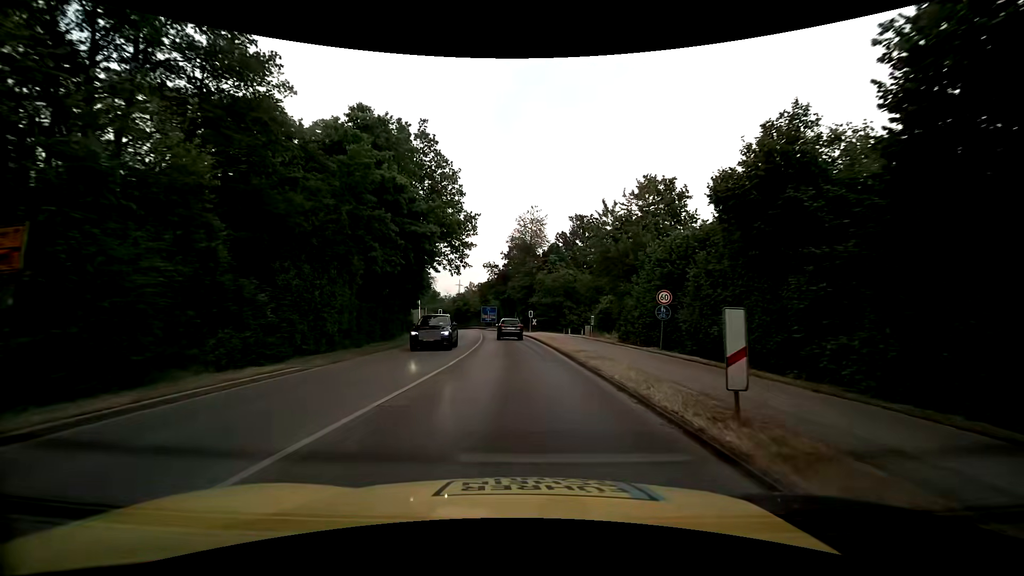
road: tertiary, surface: asphalt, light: Day
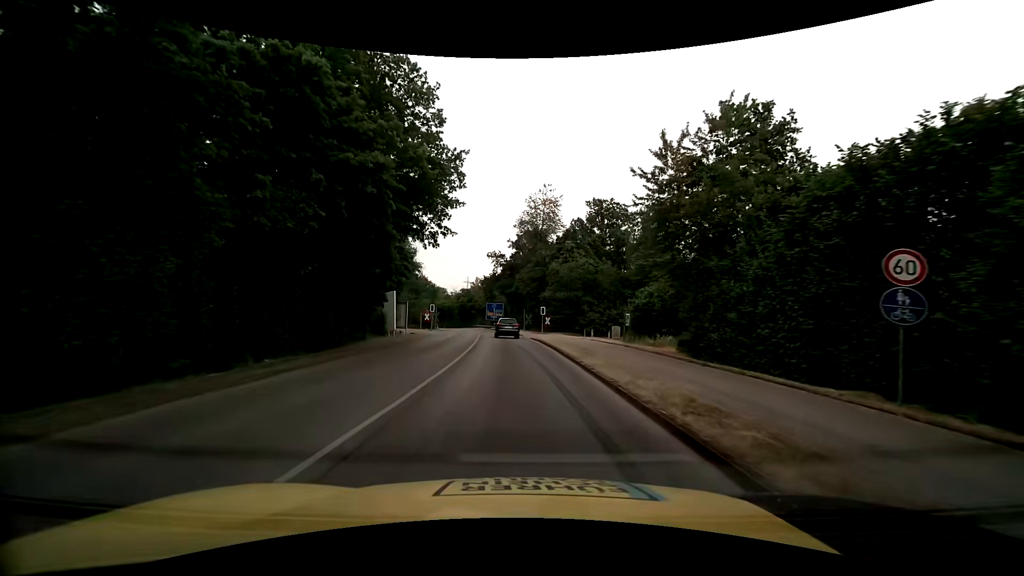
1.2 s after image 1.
(-0.1, +12.7) m; -1°
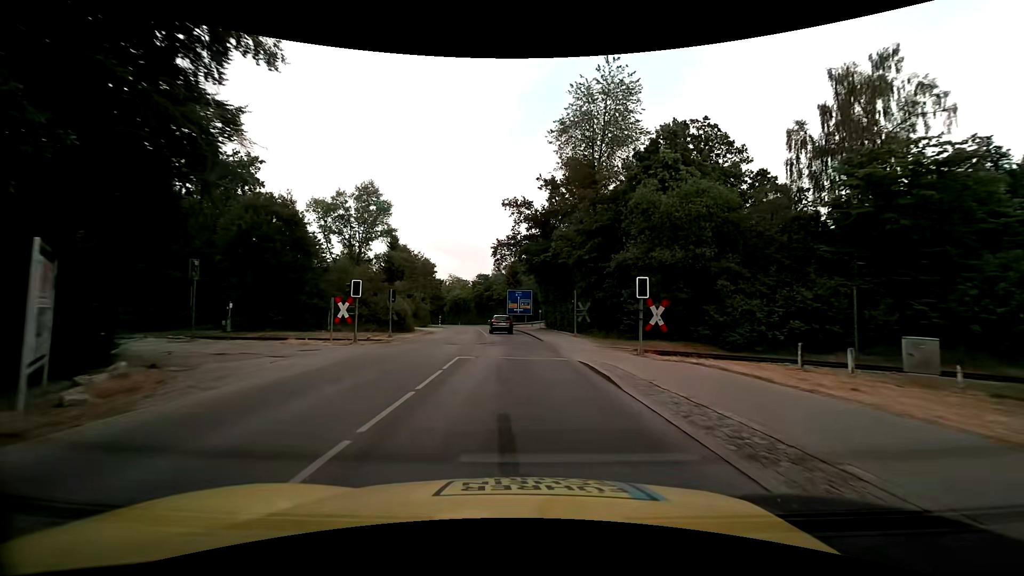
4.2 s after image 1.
(-1.2, +34.0) m; -3°
(0, +10) (0, +20) (-1, +30) (-1, +40) (-3, +50) (-4, +60) (-5, +70) (-7, +80) (-8, +89) (-10, +99) m
